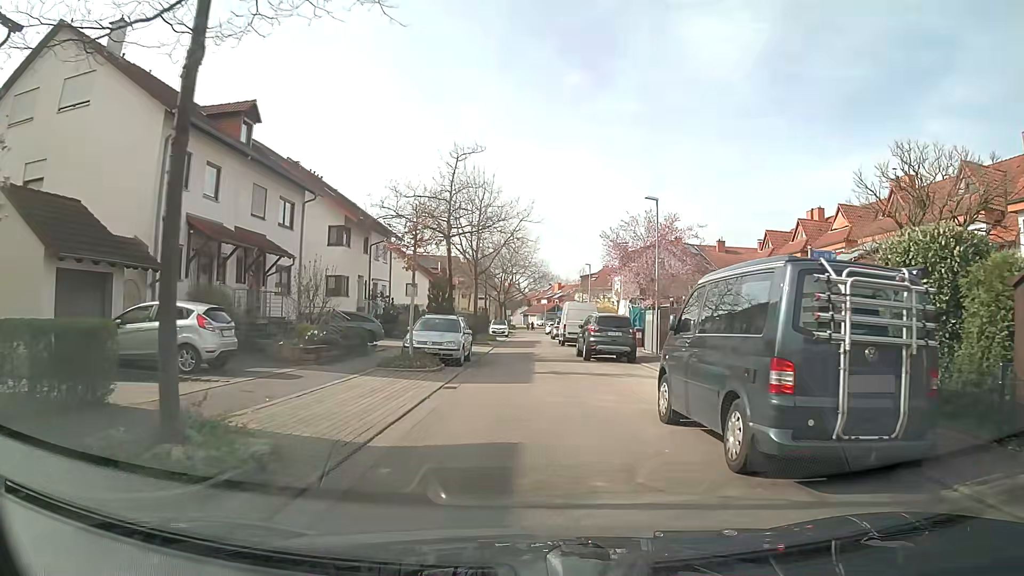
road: residential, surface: asphalt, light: Day
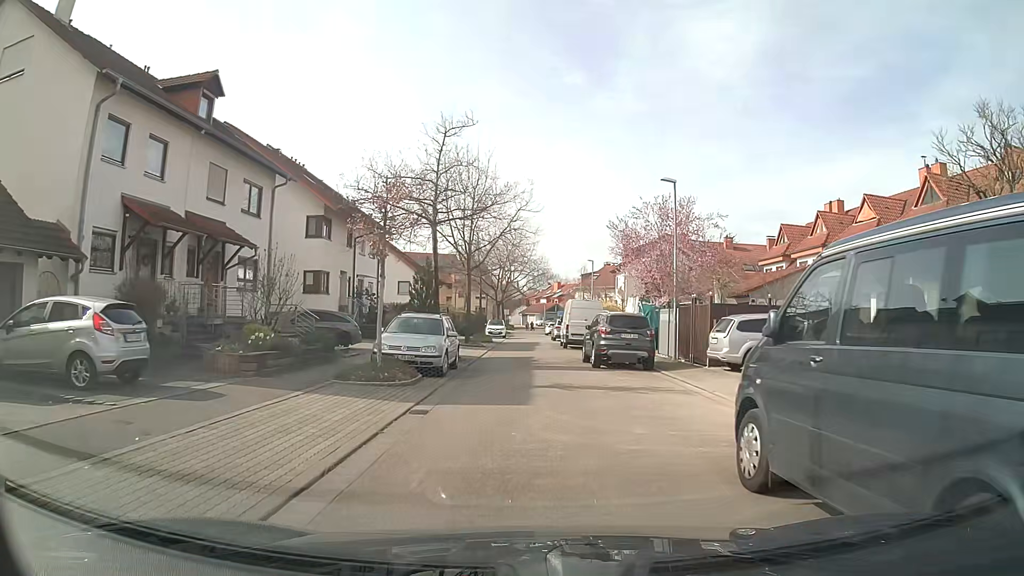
(0.0, +3.7) m; 0°
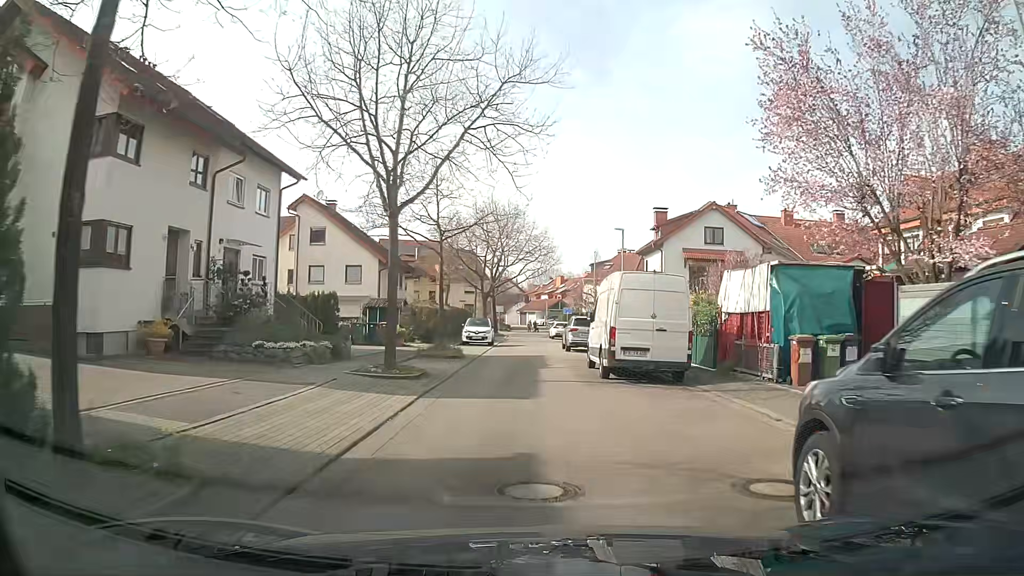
(0.0, +18.9) m; 0°
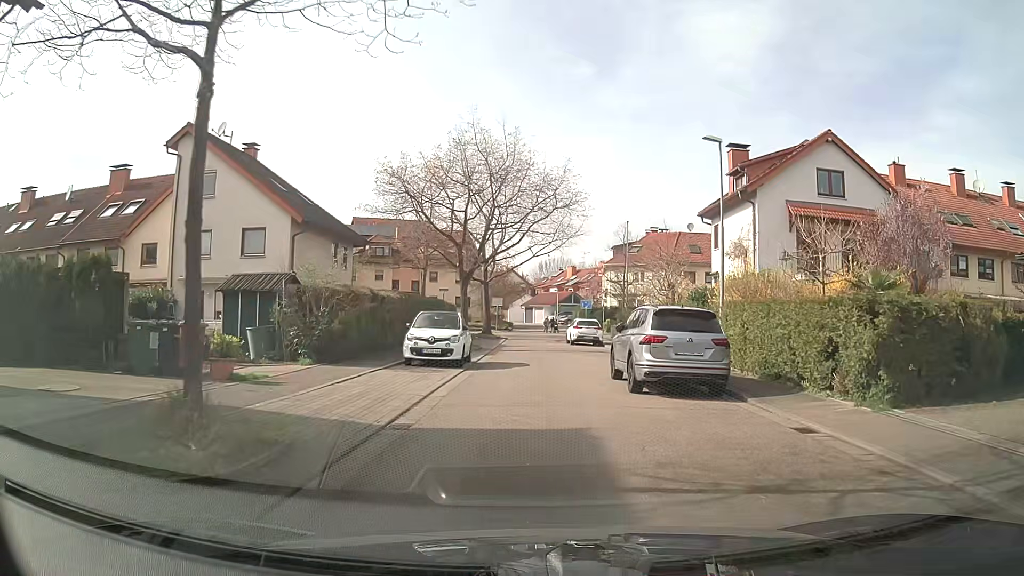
(-0.2, +18.8) m; -2°
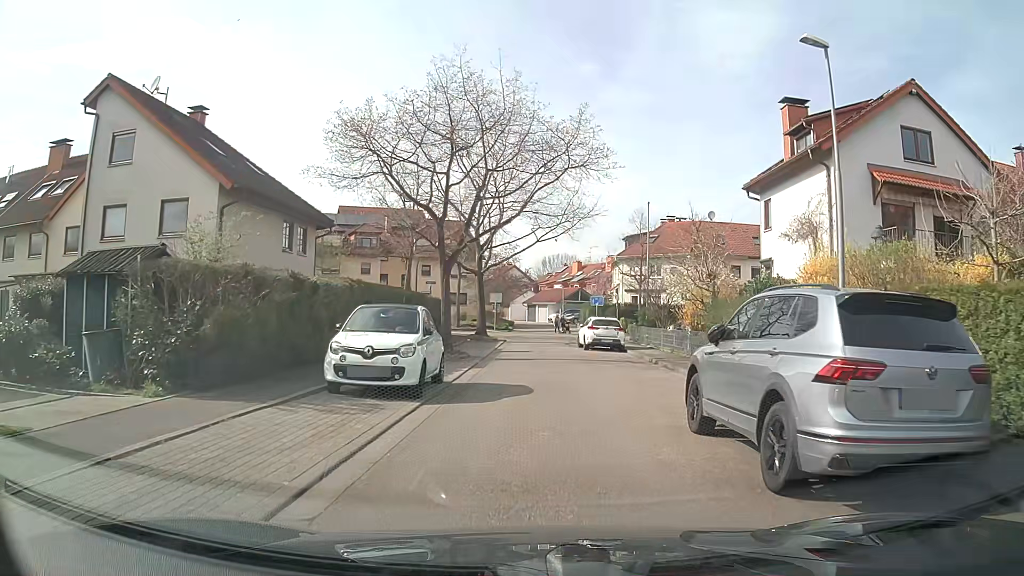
(+0.1, +7.5) m; +1°
